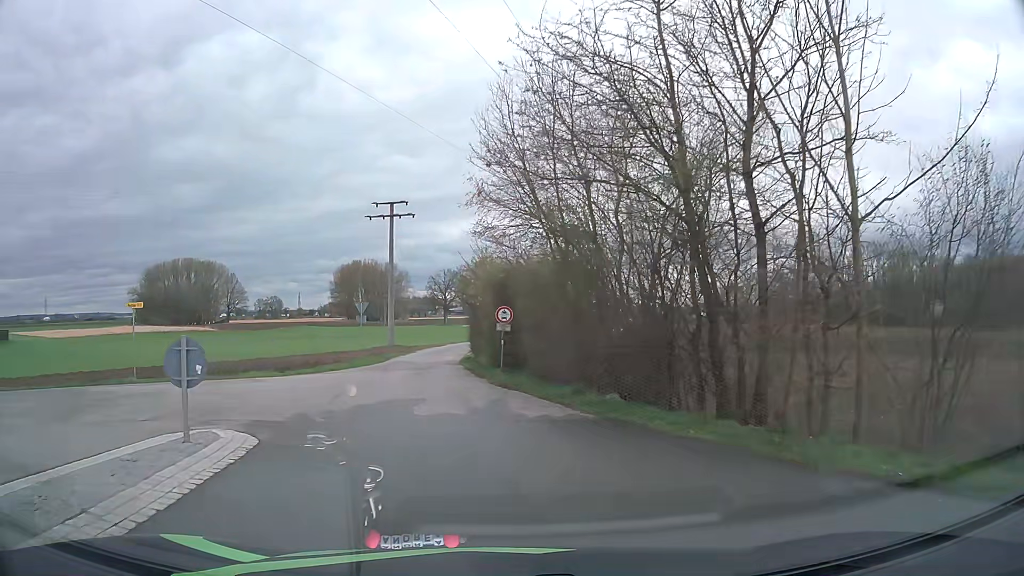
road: unclassified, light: Day
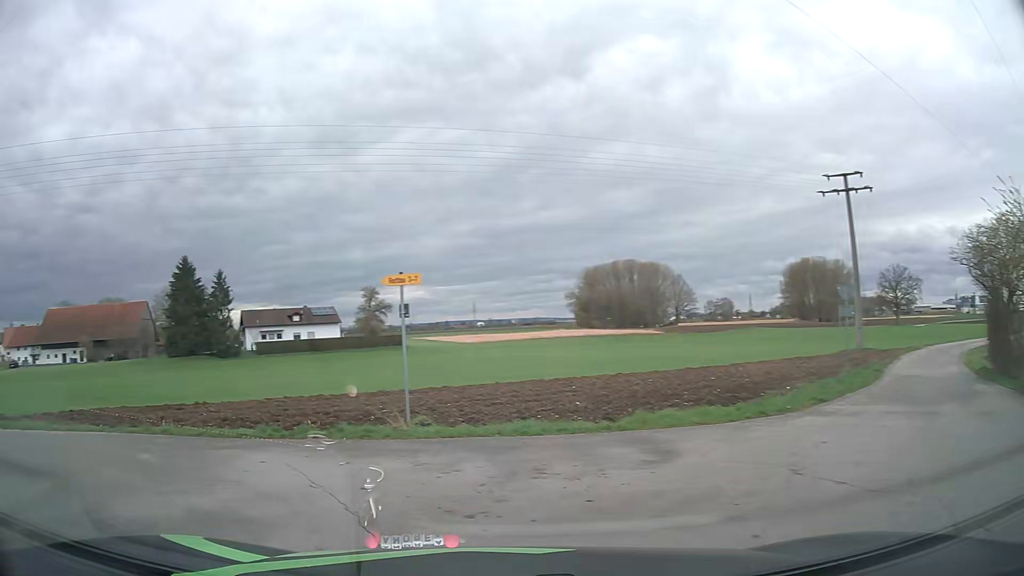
(-3.1, +12.9) m; -40°
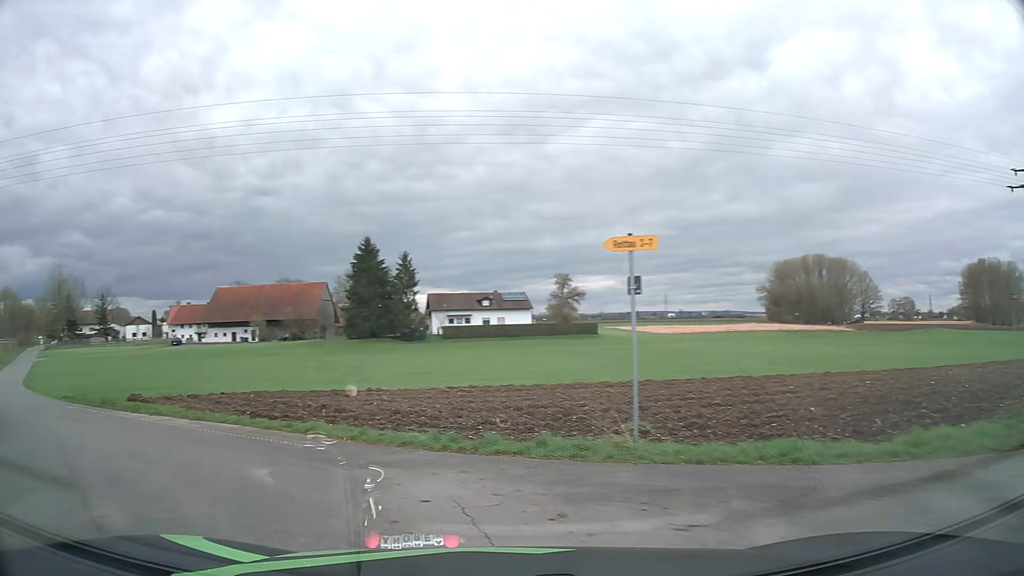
(-0.4, +3.2) m; -15°
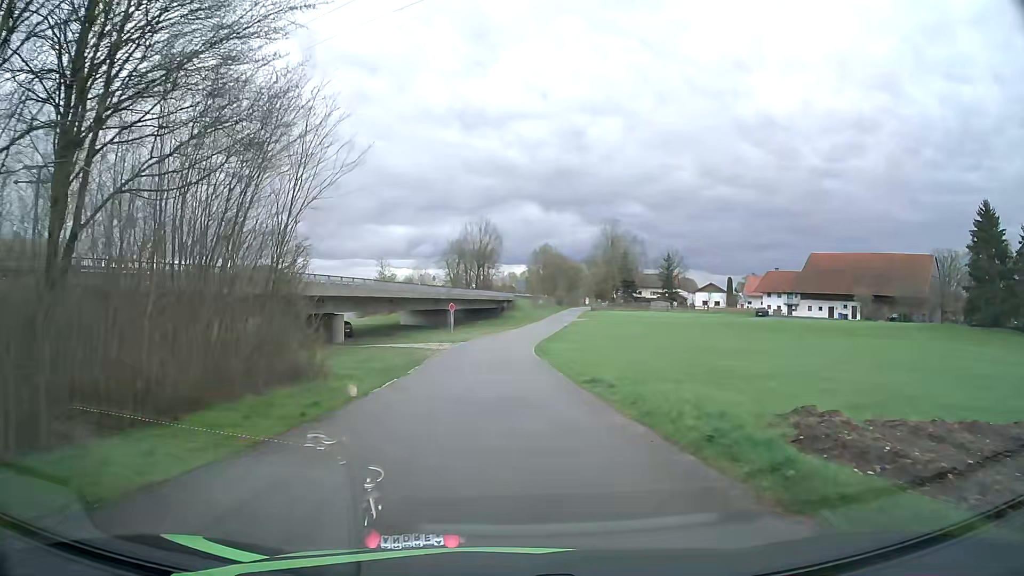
(-12.5, +19.3) m; -48°
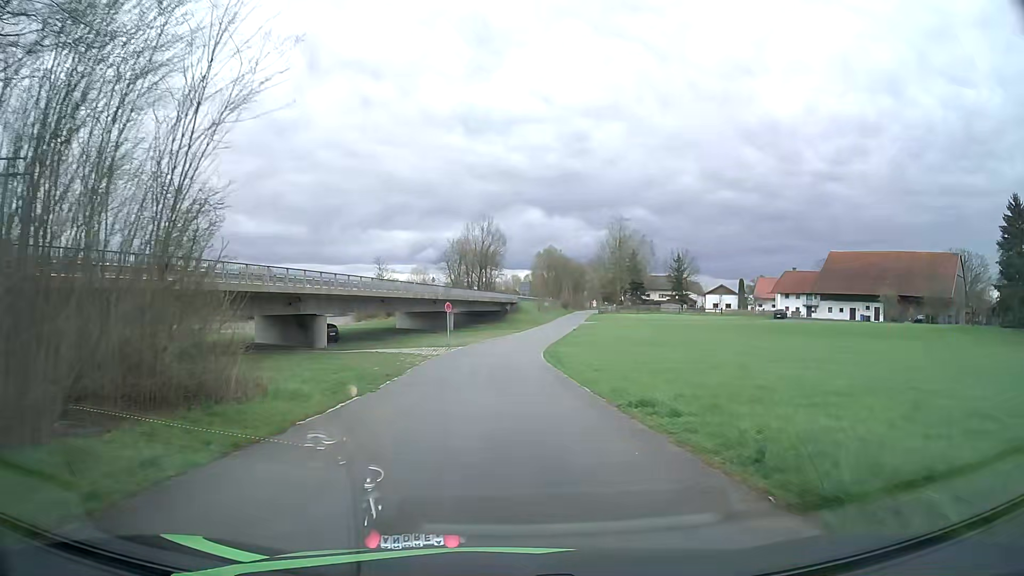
(0.0, +6.8) m; 0°
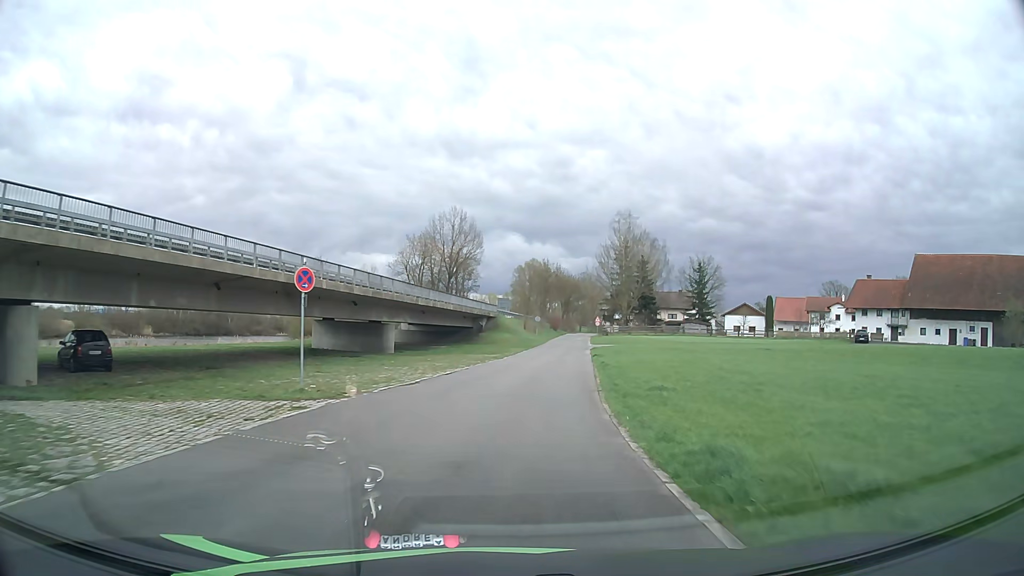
(+0.1, +32.8) m; +2°
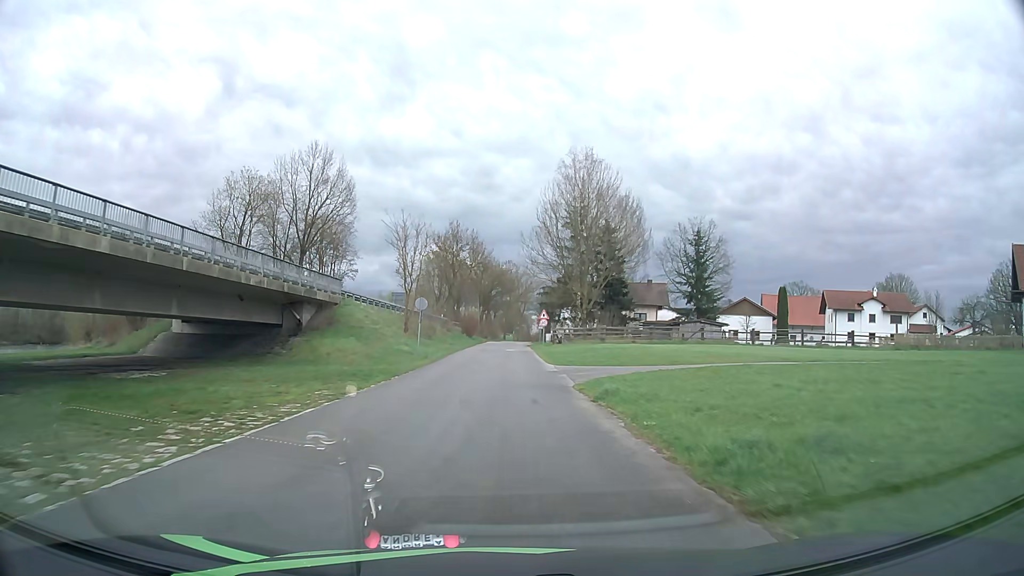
(+3.6, +44.3) m; +7°
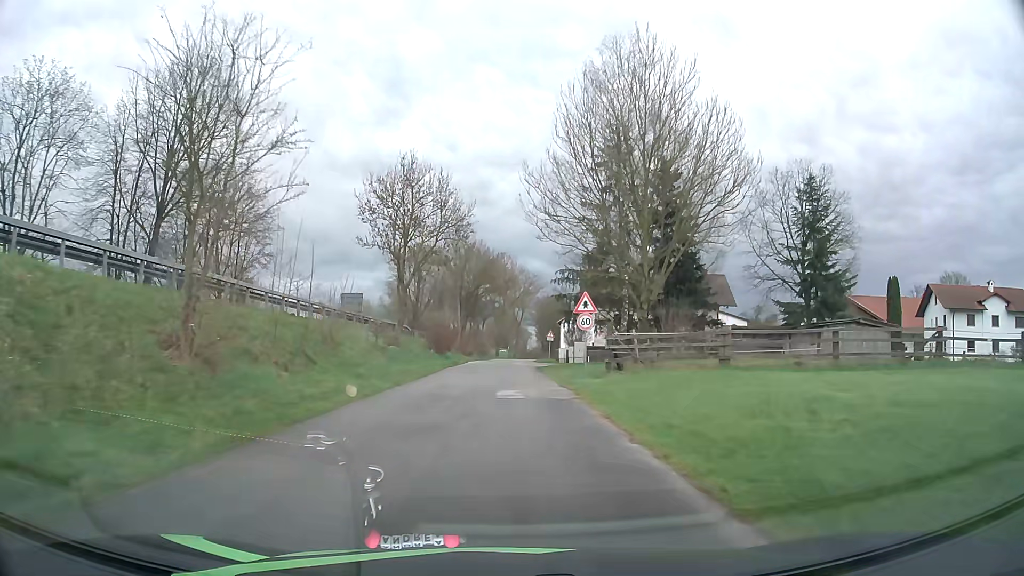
(-0.1, +31.9) m; 0°
(0, +10) (0, +20) (0, +30) (0, +40) (0, +50) (0, +60) (+1, +70) (+2, +80) (+3, +90) (+4, +100) m
